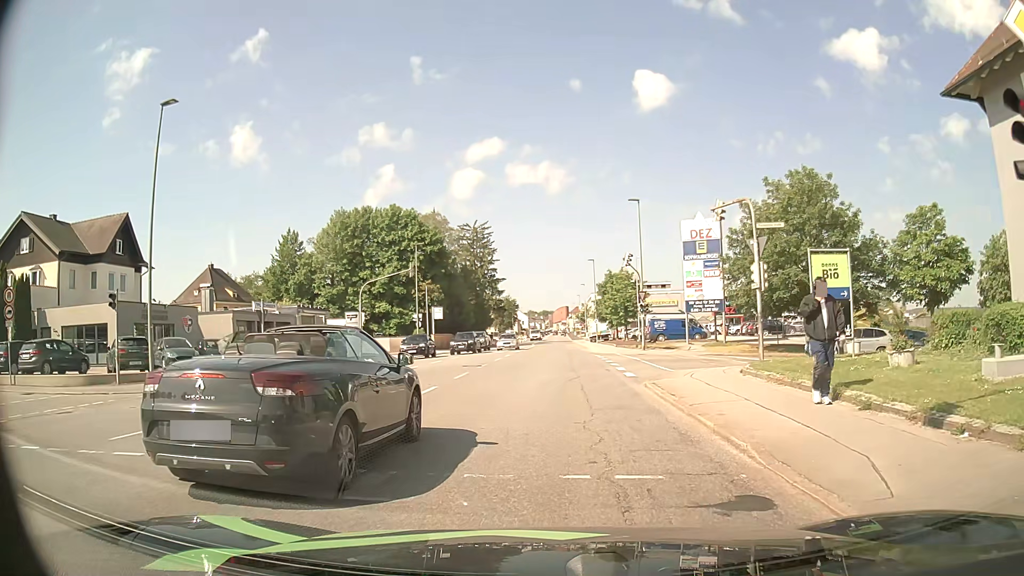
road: tertiary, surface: asphalt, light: Day
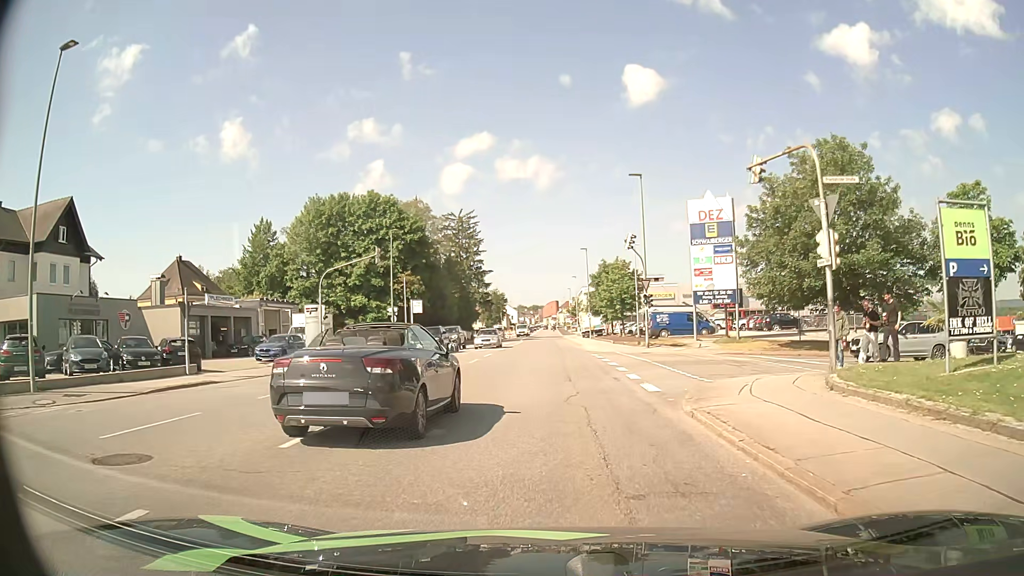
(+0.2, +6.5) m; +1°
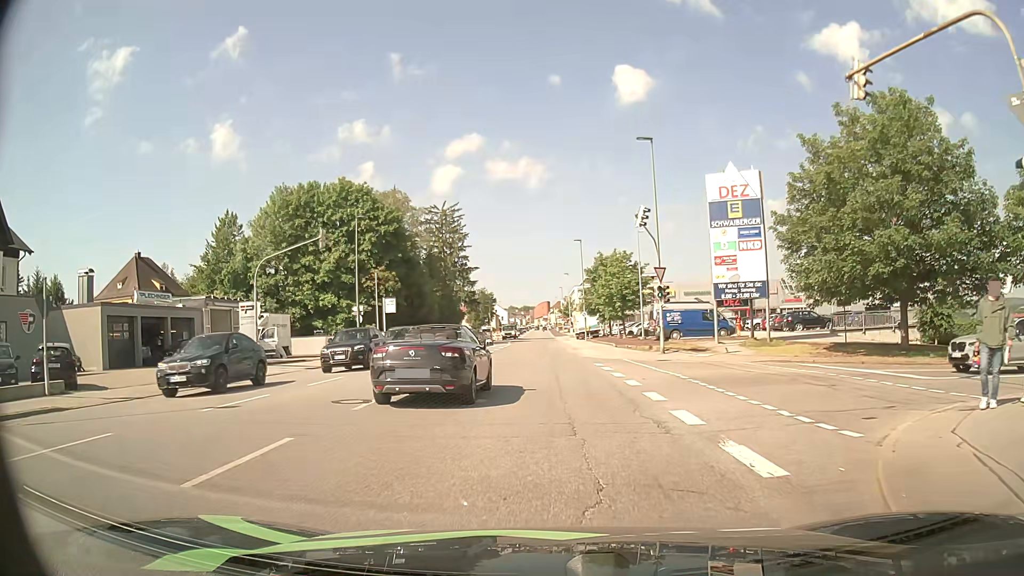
(+0.2, +8.3) m; +1°
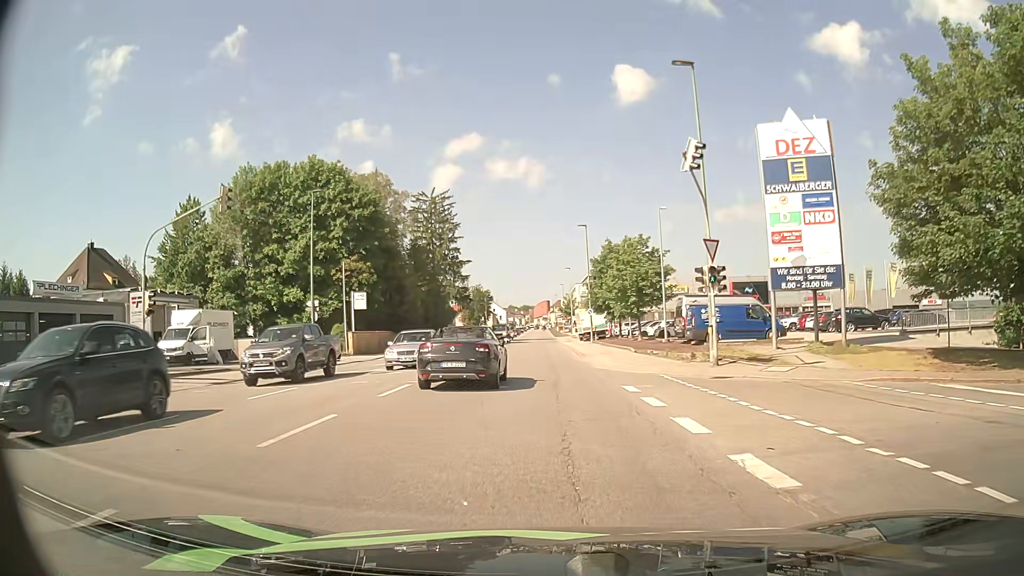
(+0.1, +10.1) m; +1°
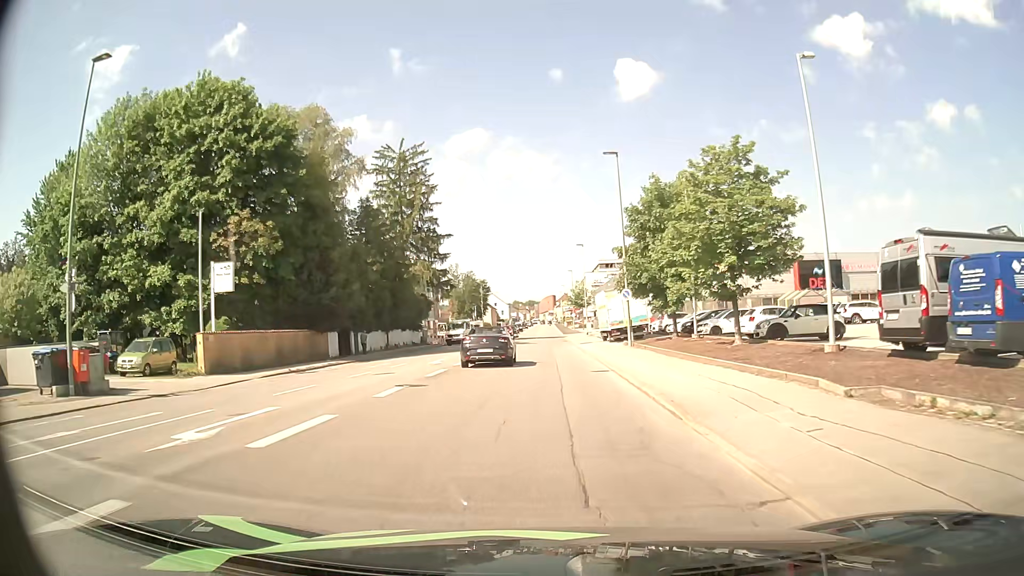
(-0.3, +23.6) m; -1°
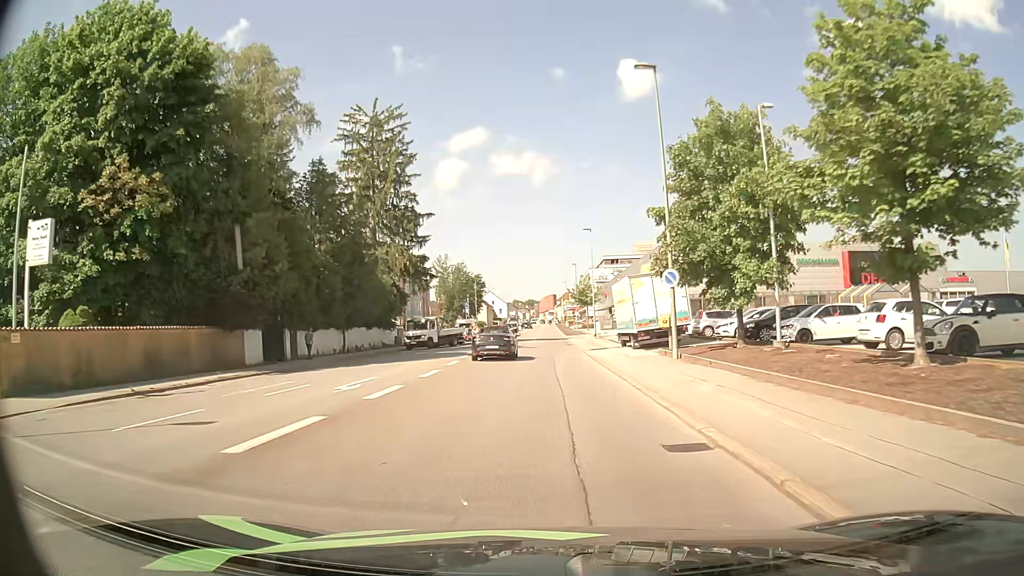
(0.0, +12.7) m; 0°
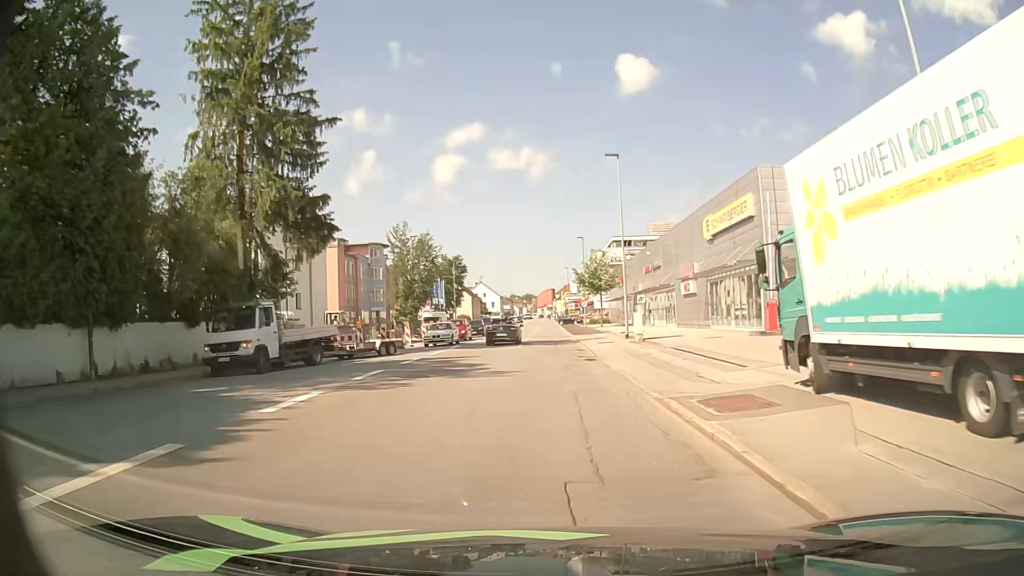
(0.0, +27.3) m; 0°
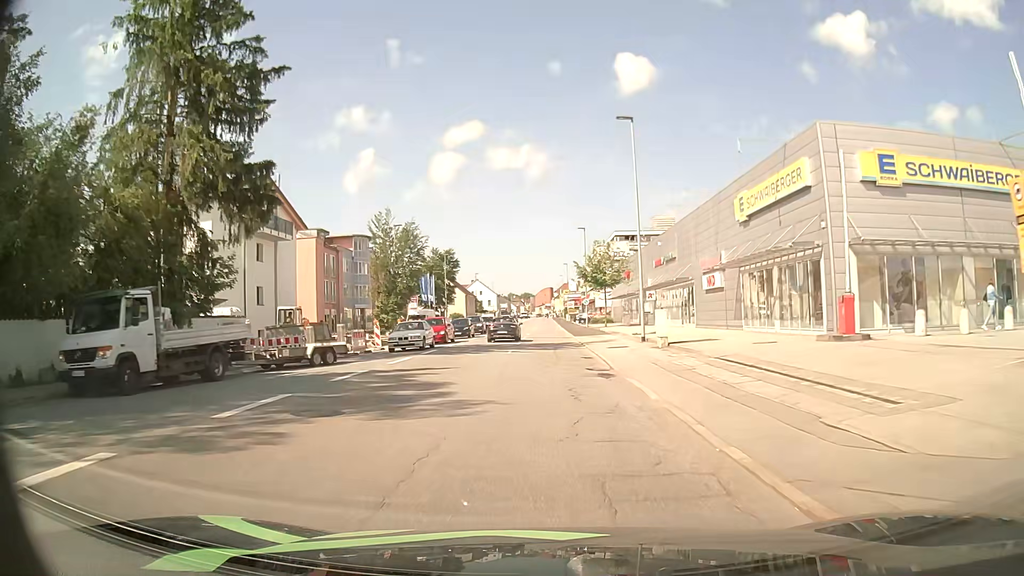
(0.0, +7.1) m; 0°
(0, +10) (0, +20) (0, +30) (0, +40) (0, +50) (0, +60) (0, +70) (0, +80) (0, +90) (-1, +100) m
